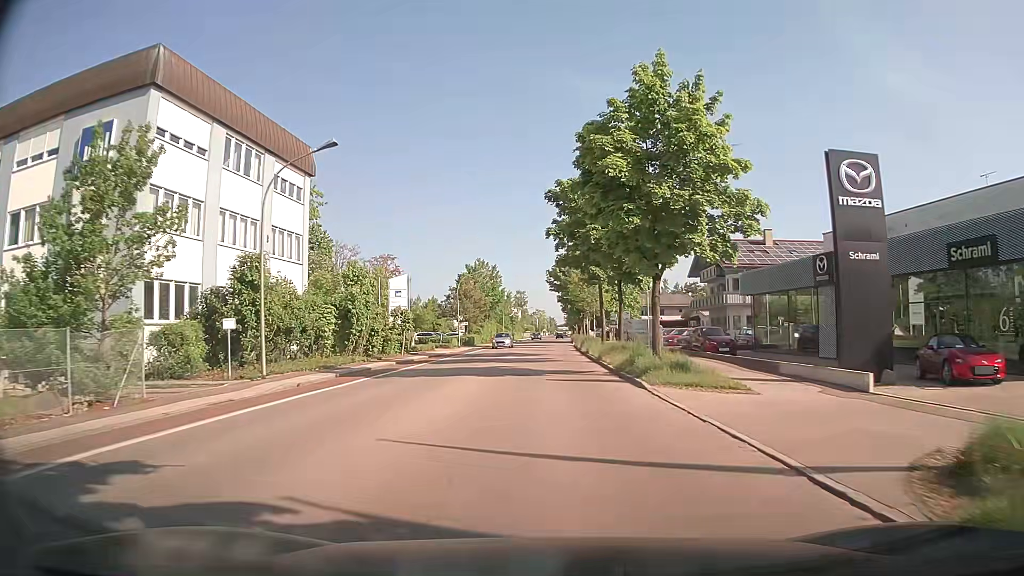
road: tertiary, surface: asphalt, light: Day
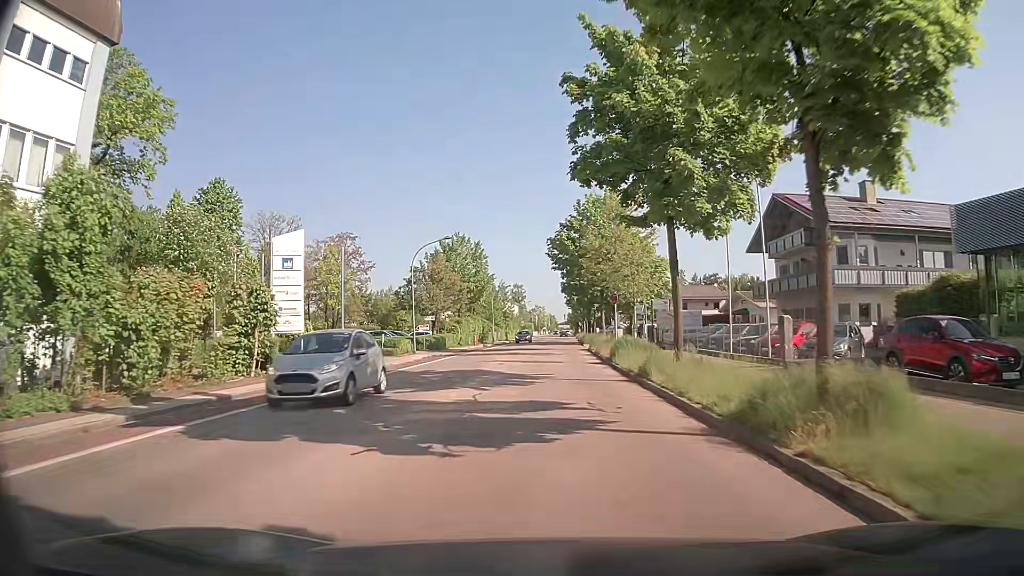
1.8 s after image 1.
(+0.1, +22.5) m; 0°
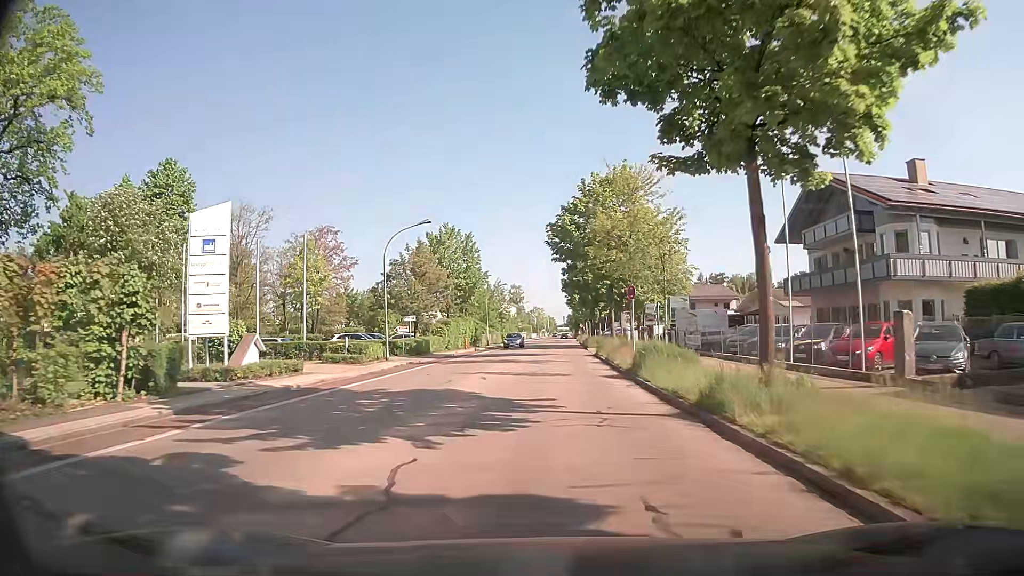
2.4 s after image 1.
(0.0, +7.2) m; 0°
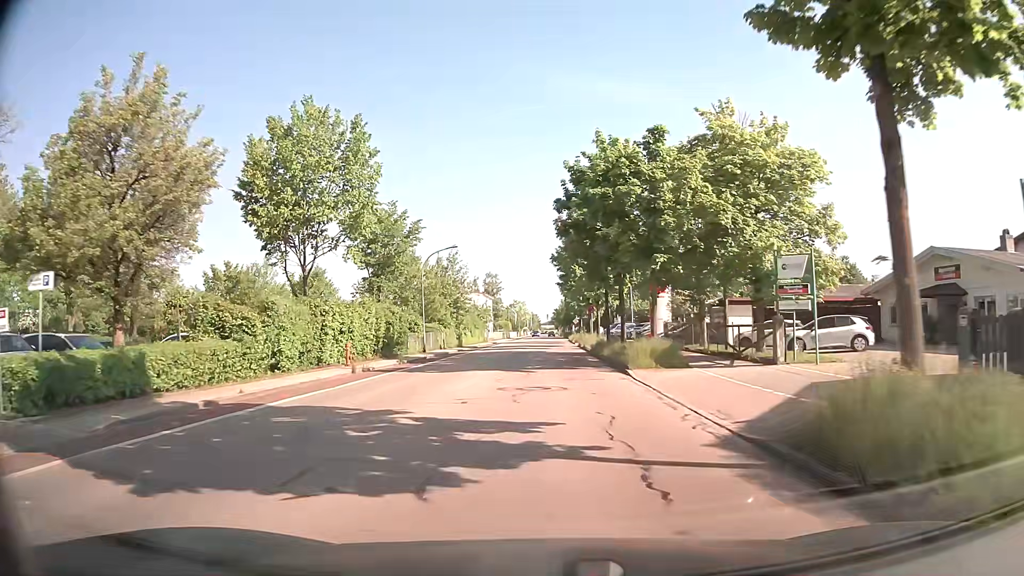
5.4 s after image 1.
(+0.5, +33.9) m; +2°
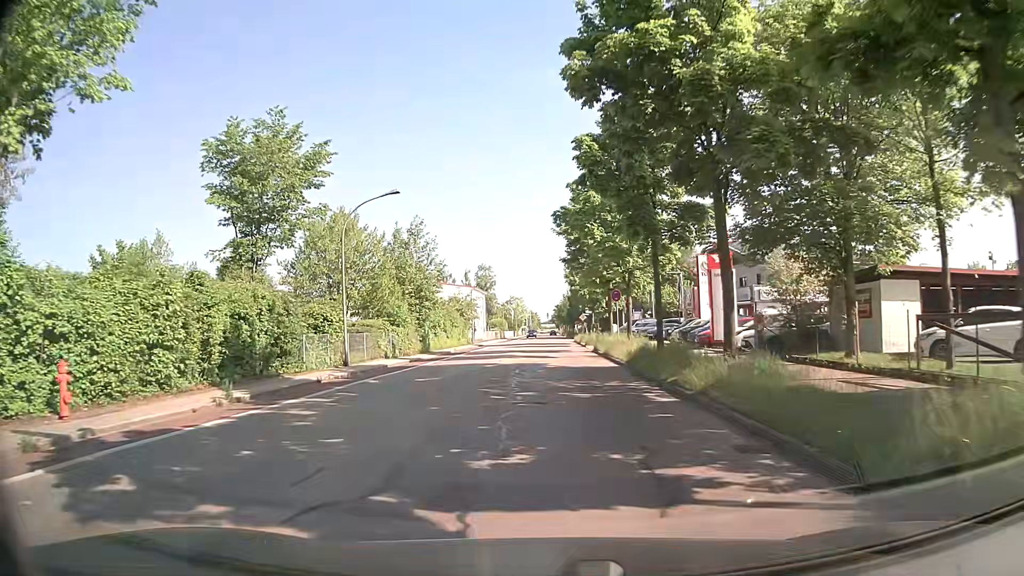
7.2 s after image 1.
(-0.1, +18.5) m; -1°
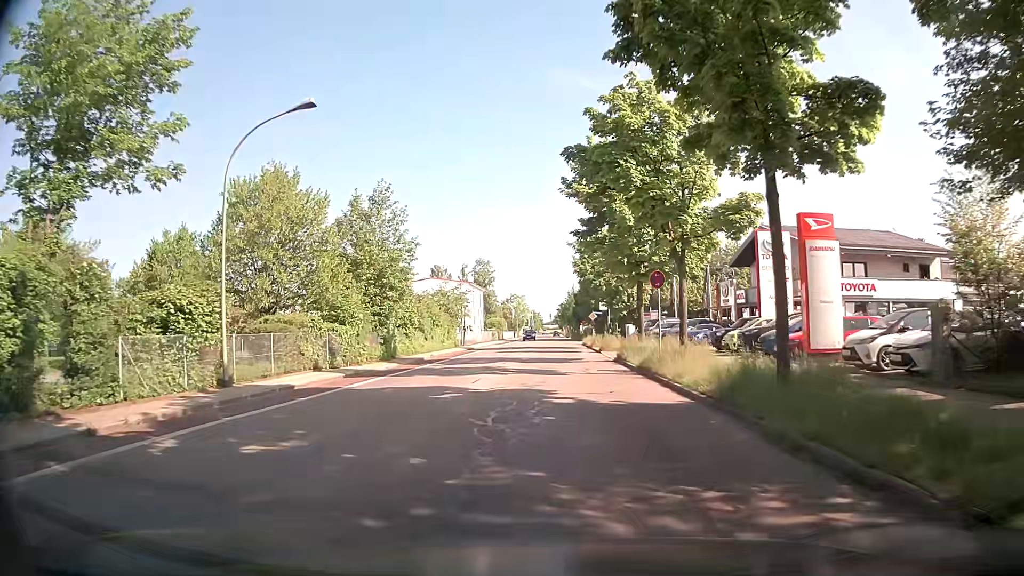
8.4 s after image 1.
(0.0, +11.5) m; 0°
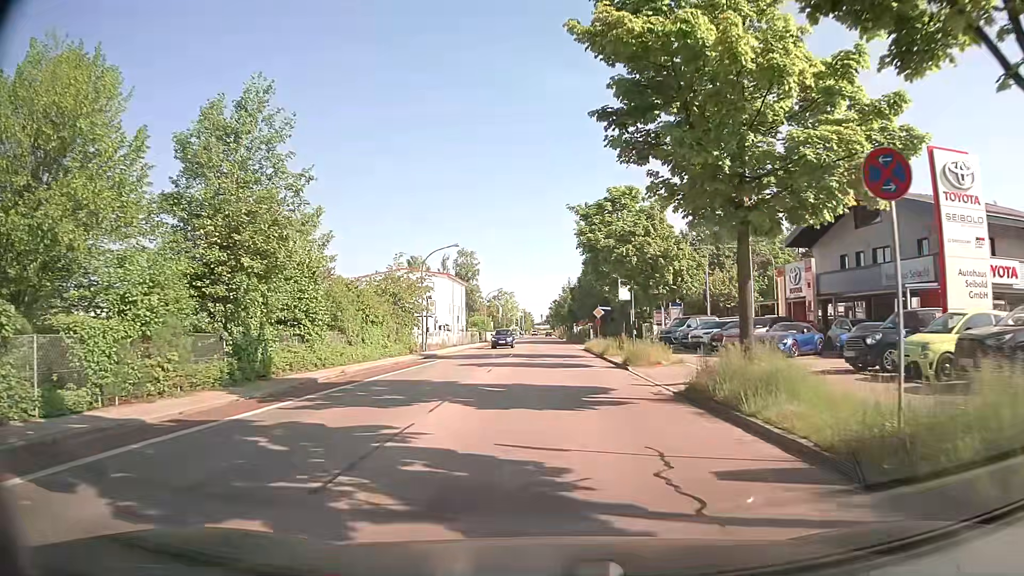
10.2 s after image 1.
(0.0, +16.0) m; +1°
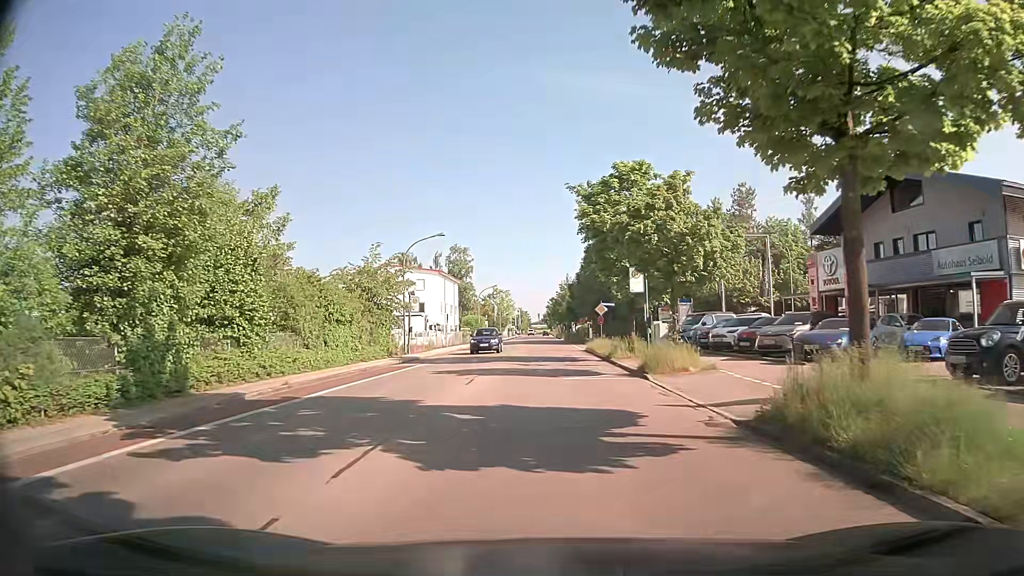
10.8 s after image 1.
(0.0, +5.0) m; 0°
(0, +10) (0, +20) (0, +30) (0, +40) (+1, +50) (+6, +58) (+16, +59) (+26, +59) (+36, +60) (+46, +60) m
